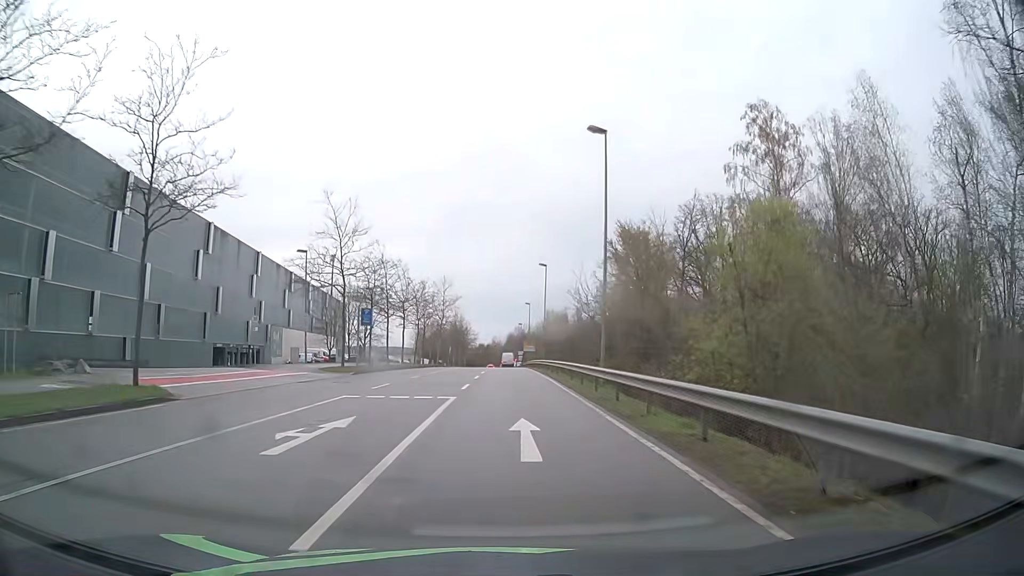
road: secondary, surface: asphalt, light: Day
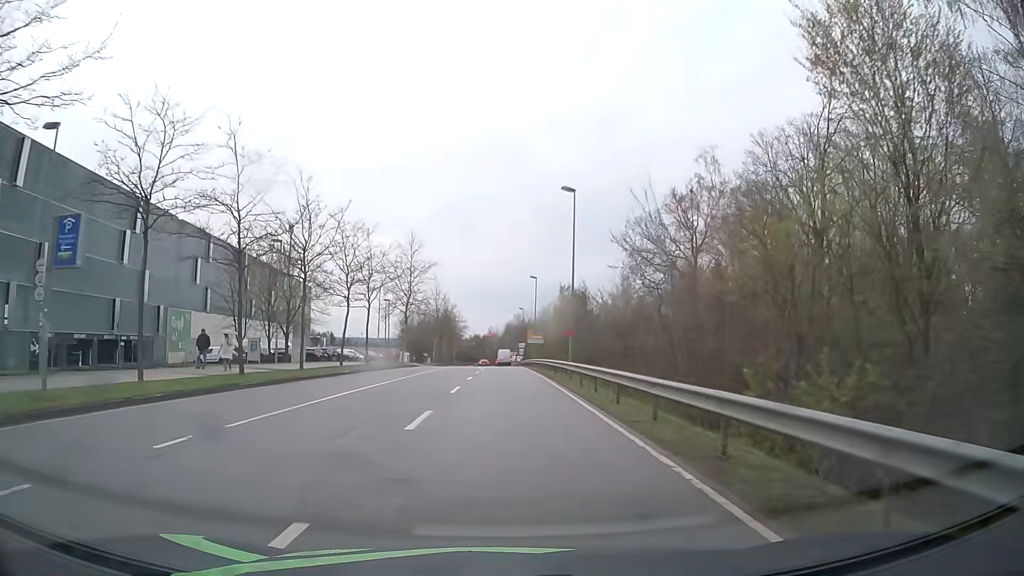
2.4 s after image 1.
(0.0, +29.5) m; 0°
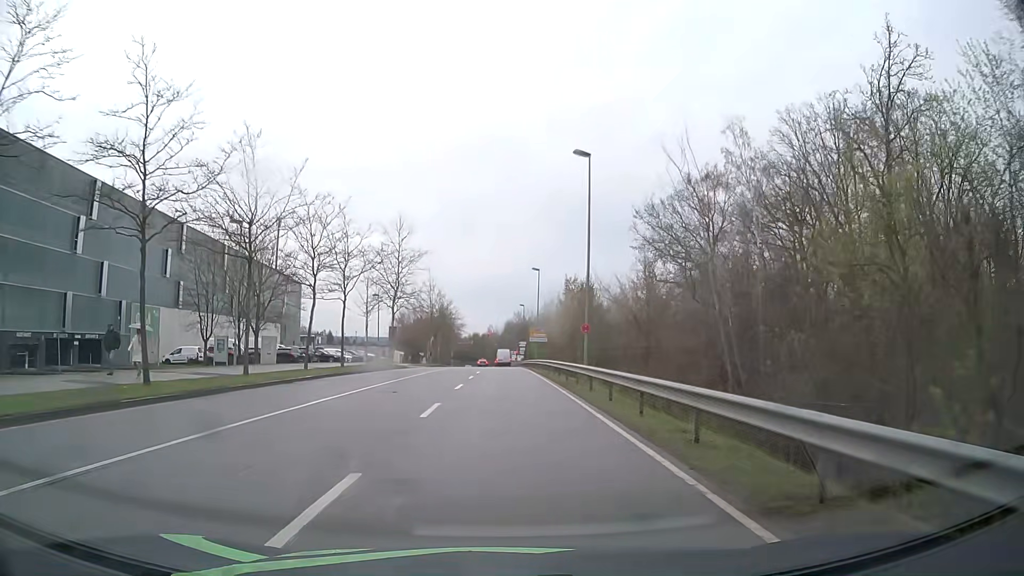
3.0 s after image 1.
(0.0, +6.9) m; 0°
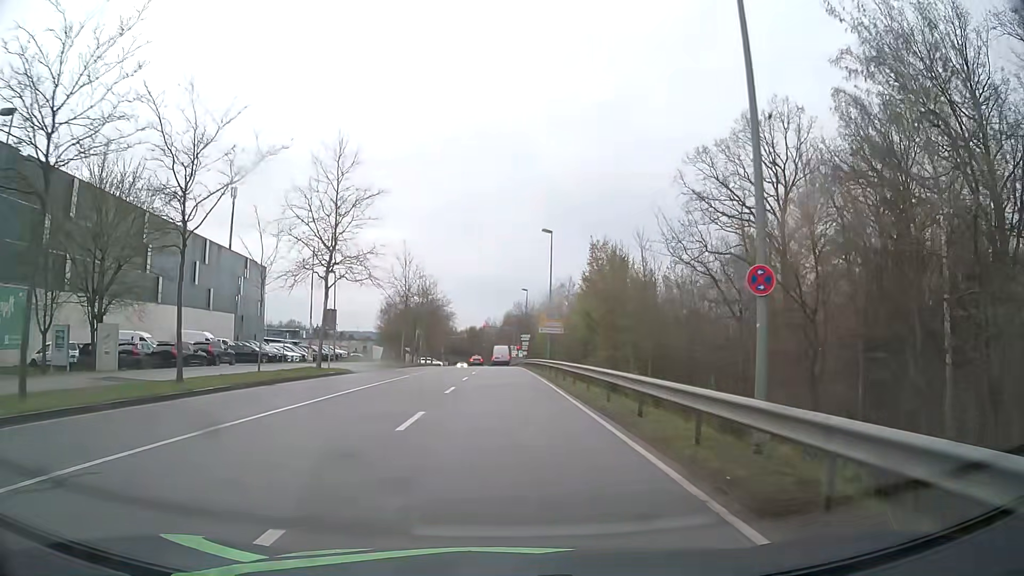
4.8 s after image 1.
(+0.1, +20.4) m; 0°
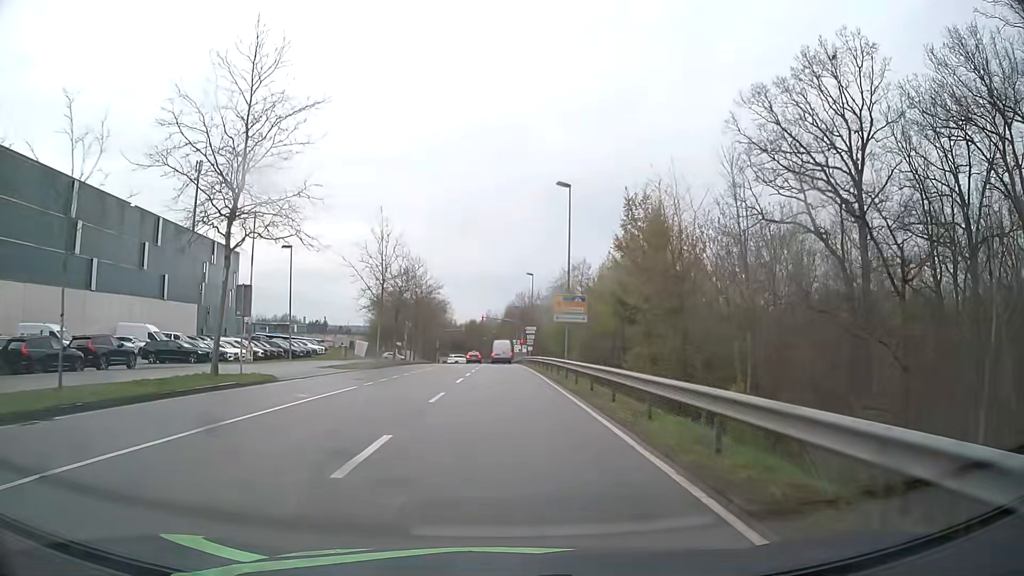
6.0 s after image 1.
(0.0, +13.0) m; 0°
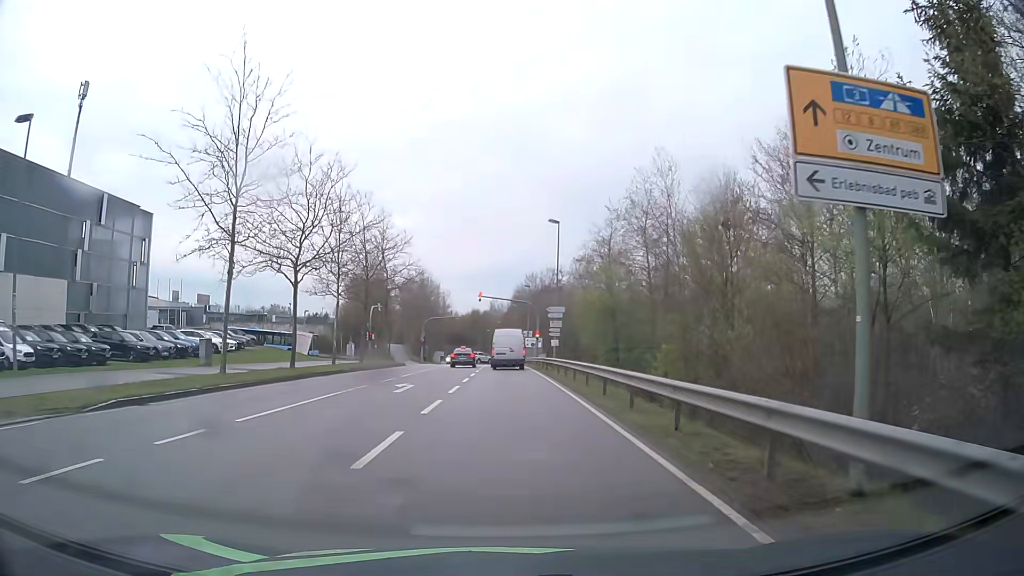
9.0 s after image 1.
(-0.1, +29.6) m; -1°
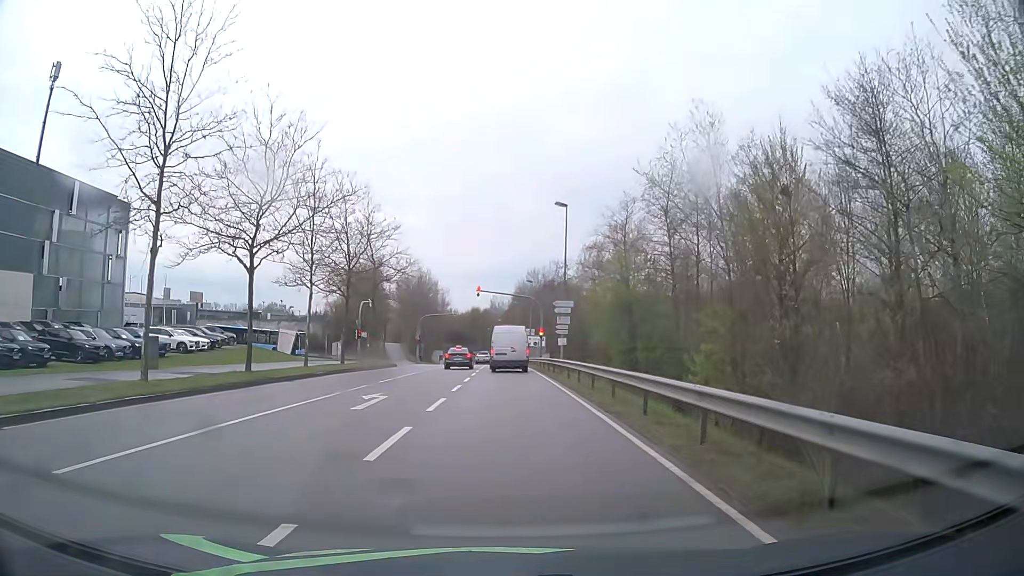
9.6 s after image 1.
(0.0, +5.4) m; 0°
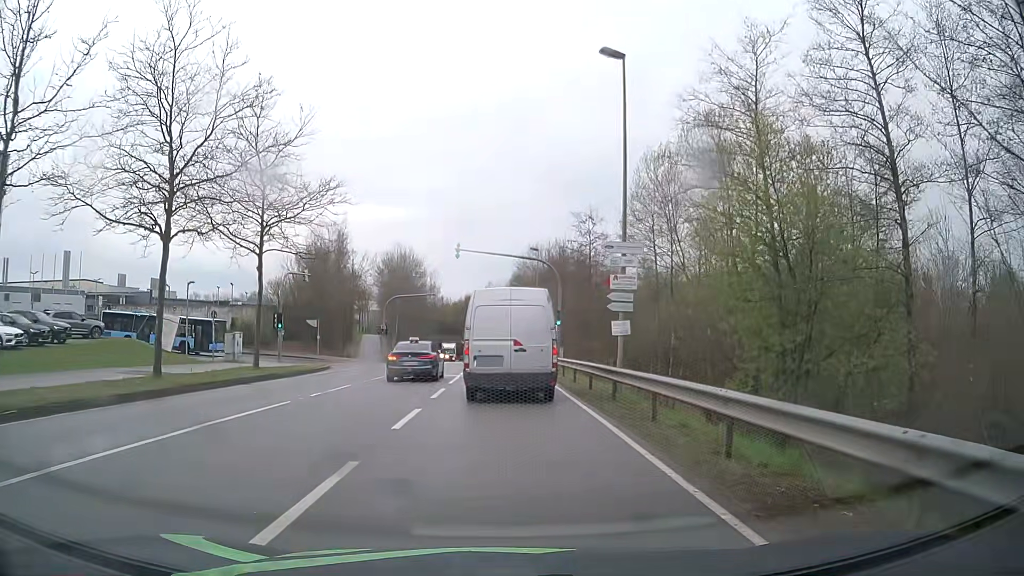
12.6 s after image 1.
(+0.1, +21.2) m; +1°
(0, +10) (0, +20) (-1, +30) (-1, +40) (-1, +50) (-2, +60) (-2, +70) (-3, +80) (-4, +90) (-5, +100) m
